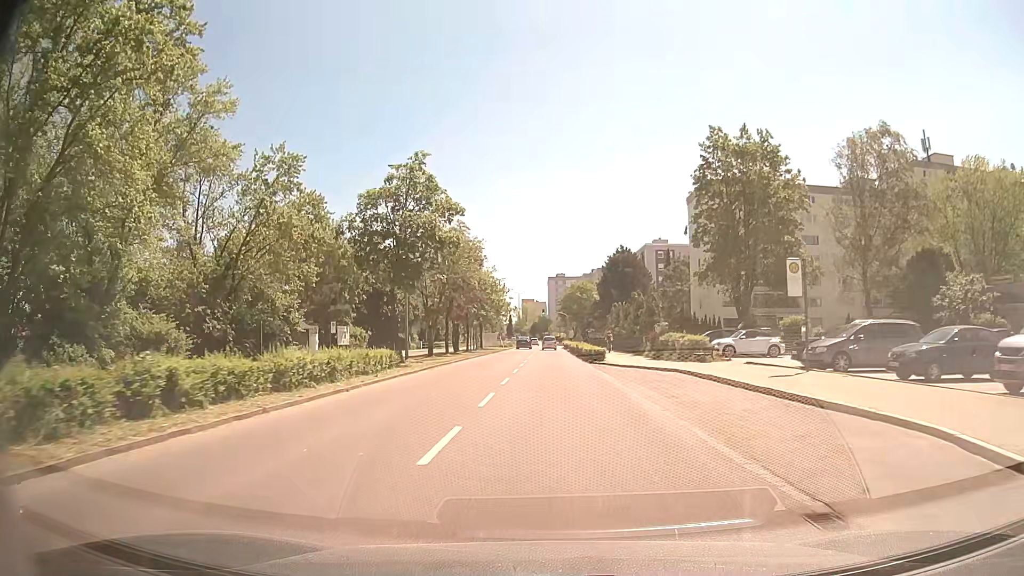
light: Day
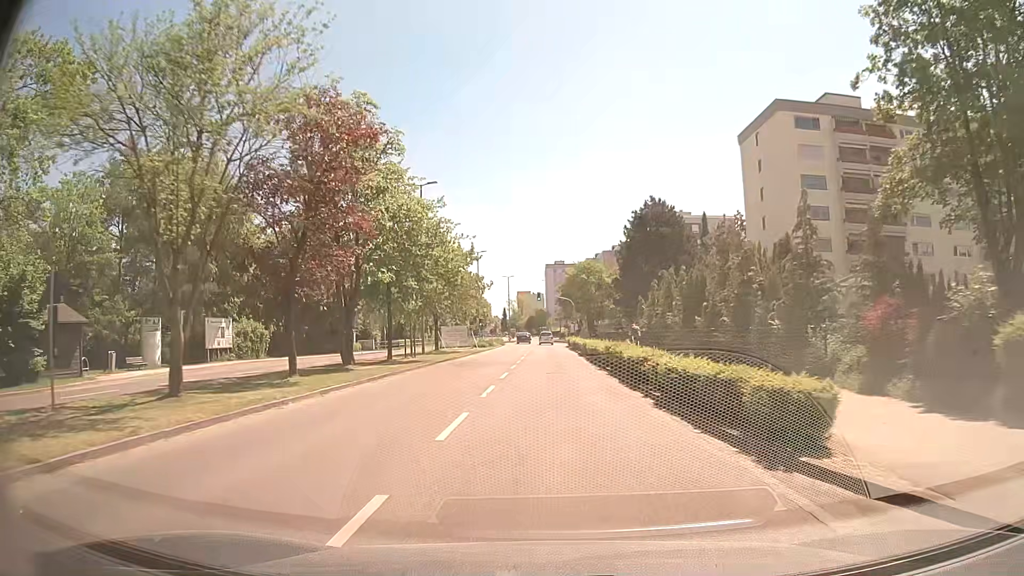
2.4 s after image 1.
(+0.1, +29.9) m; 0°
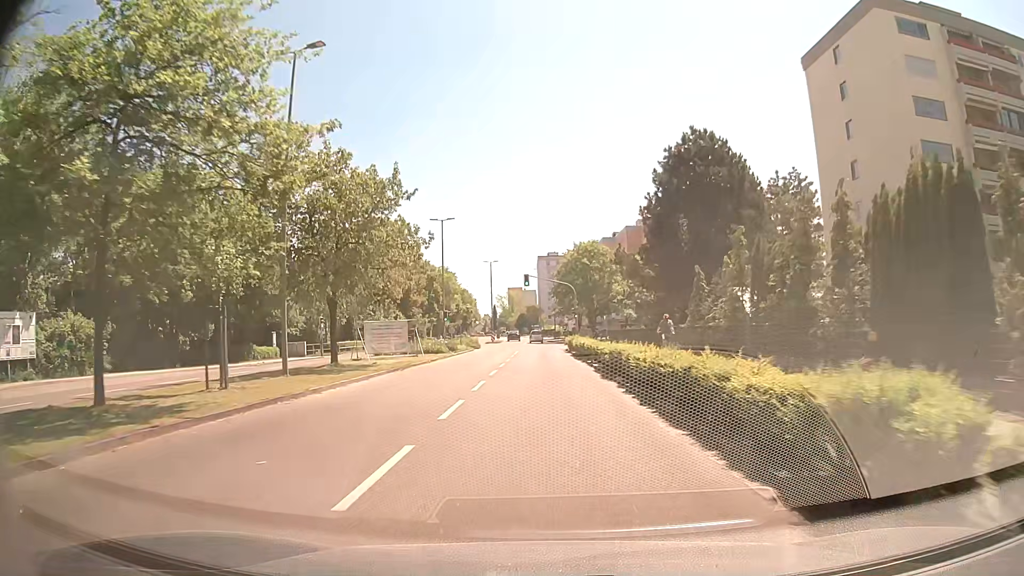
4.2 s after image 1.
(+0.1, +21.6) m; 0°
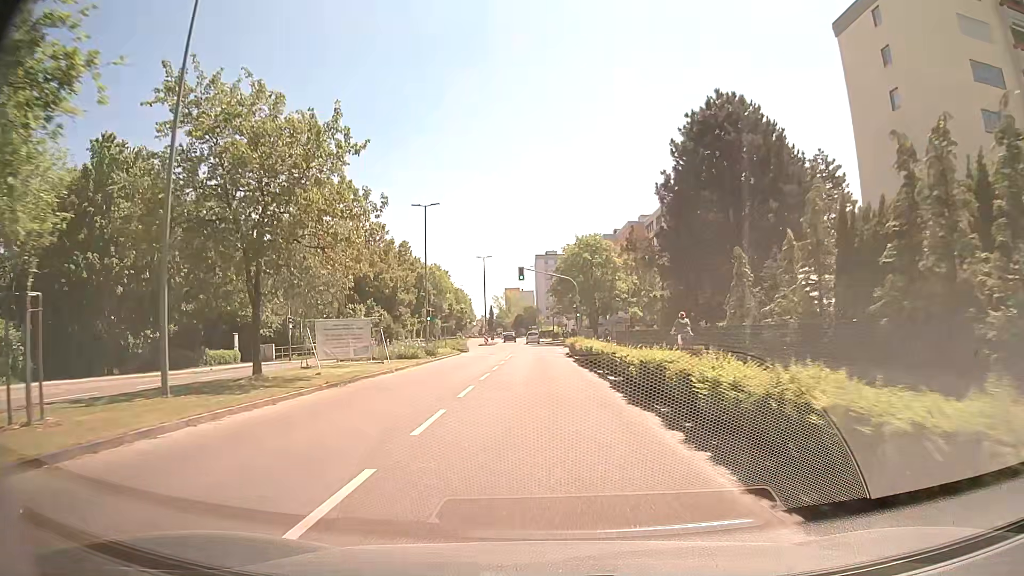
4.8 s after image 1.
(0.0, +7.0) m; 0°
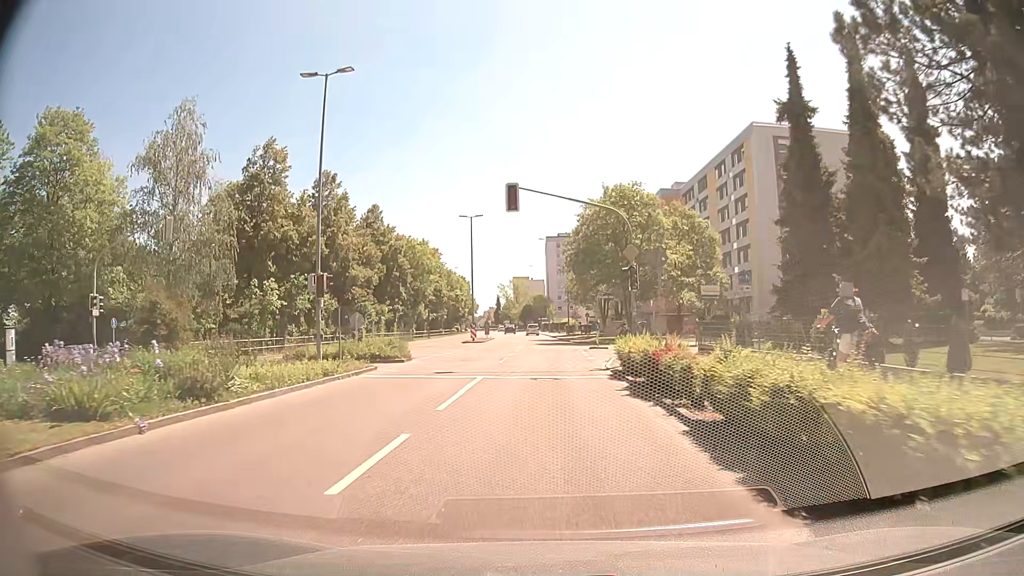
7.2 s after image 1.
(-0.3, +25.1) m; -1°
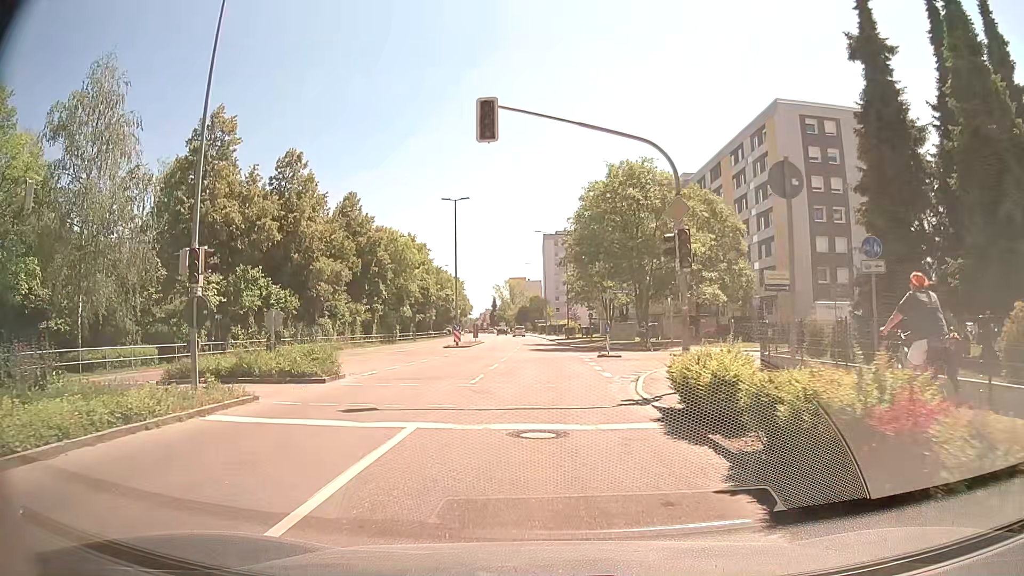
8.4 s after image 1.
(0.0, +8.4) m; 0°
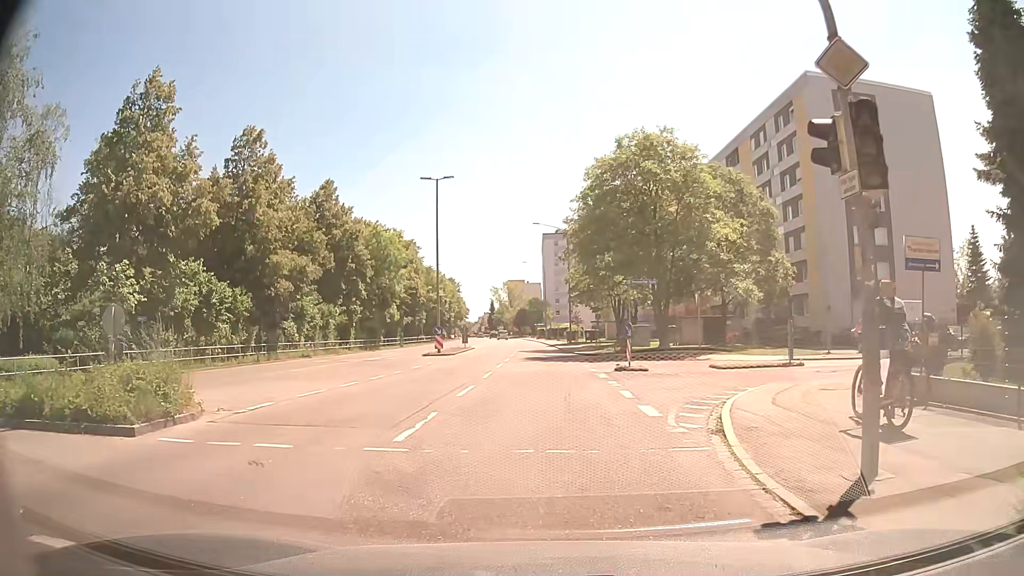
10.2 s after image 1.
(0.0, +8.0) m; +1°
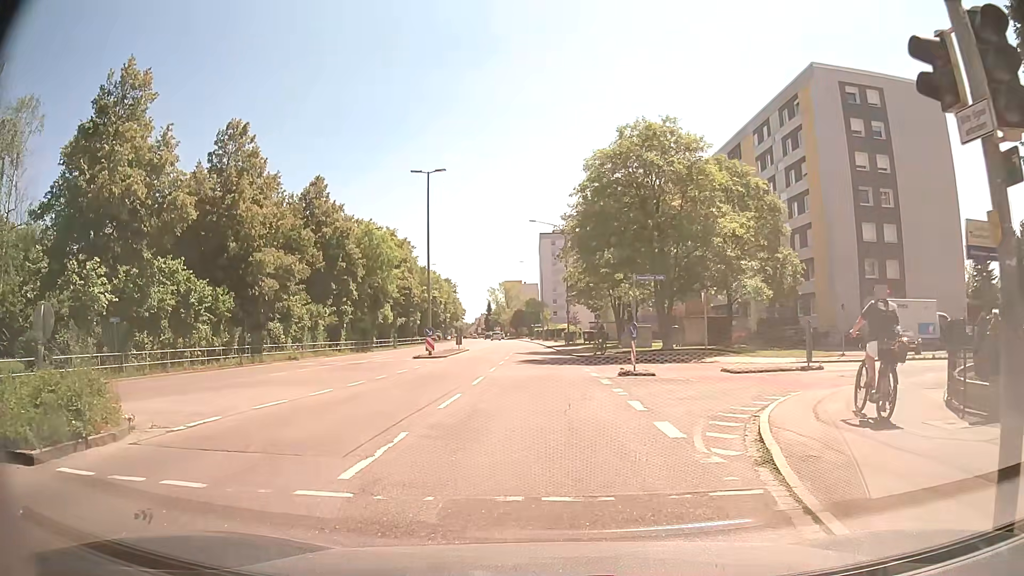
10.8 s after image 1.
(0.0, +2.1) m; +1°
(0, +10) (+5, +19) (+14, +22) (+24, +23) (+34, +23) (+44, +24) (+54, +24) (+64, +25) (+74, +26) (+84, +27) m
